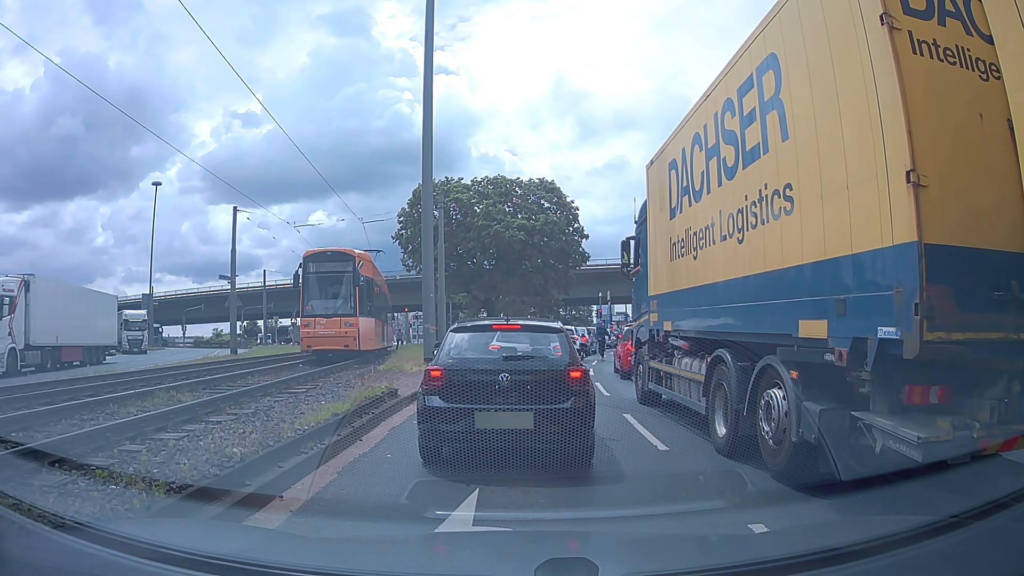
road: primary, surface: asphalt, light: Day
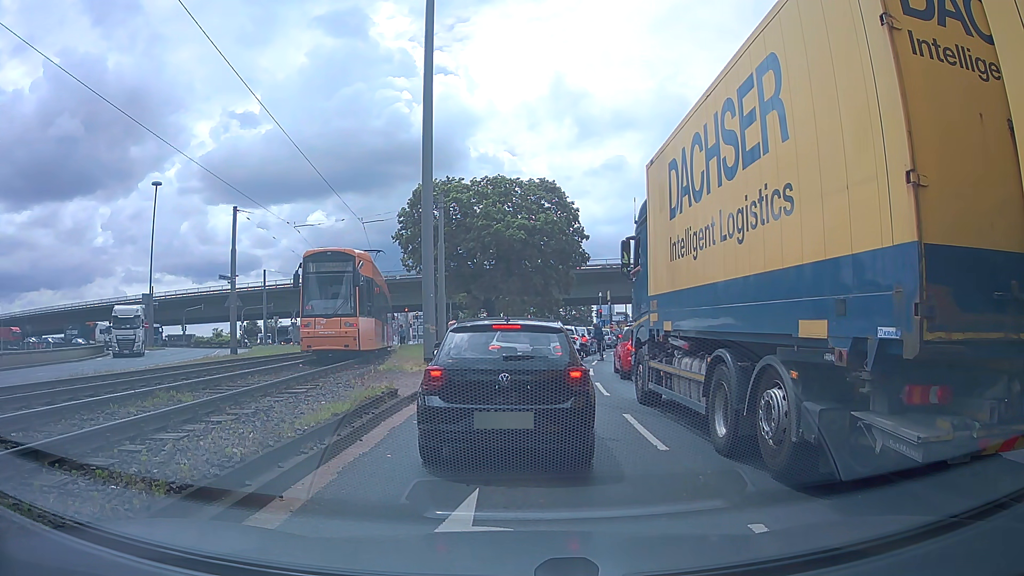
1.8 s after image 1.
(0.0, 0.0) m; 0°
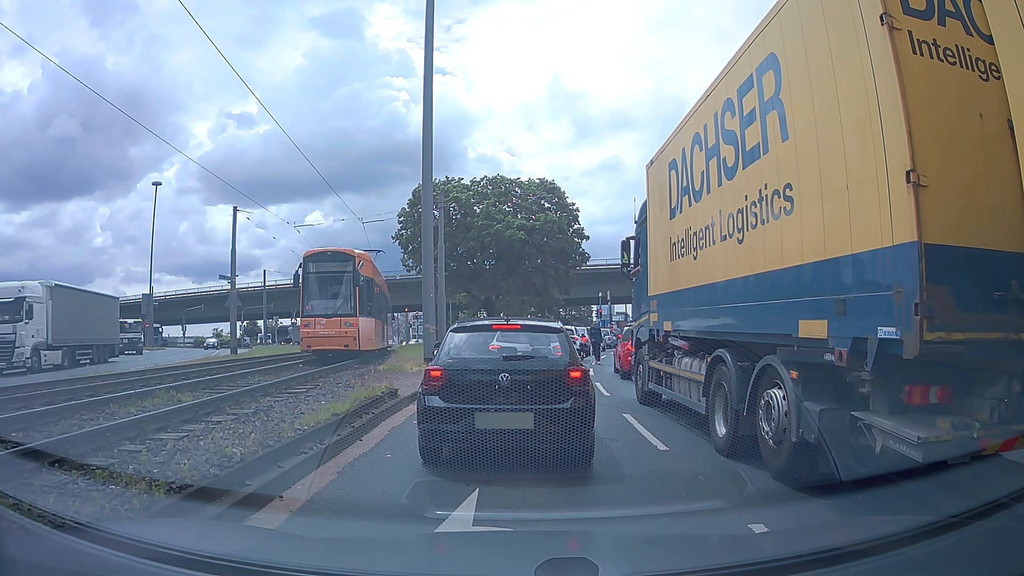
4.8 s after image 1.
(0.0, 0.0) m; 0°
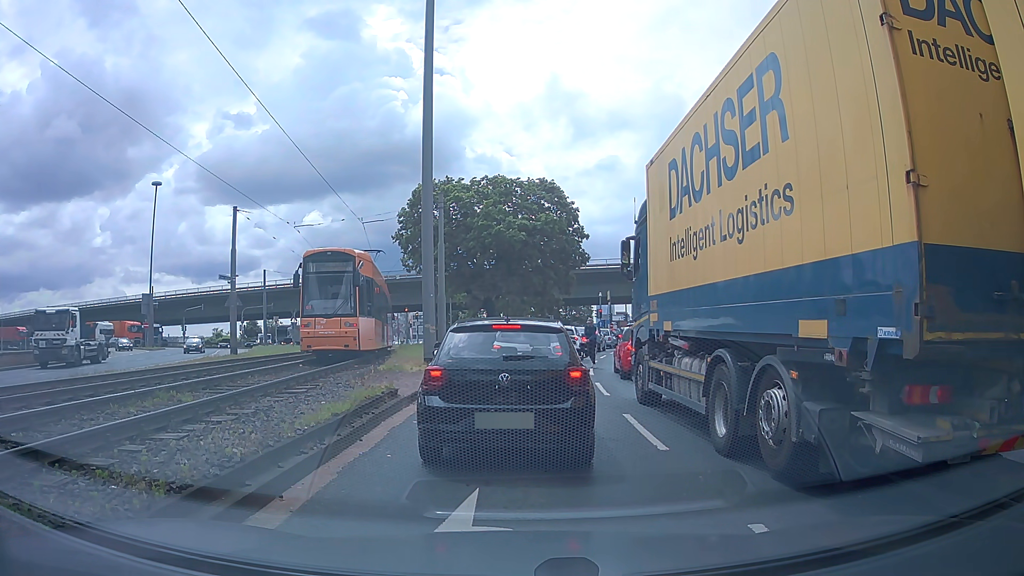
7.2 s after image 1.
(0.0, 0.0) m; 0°
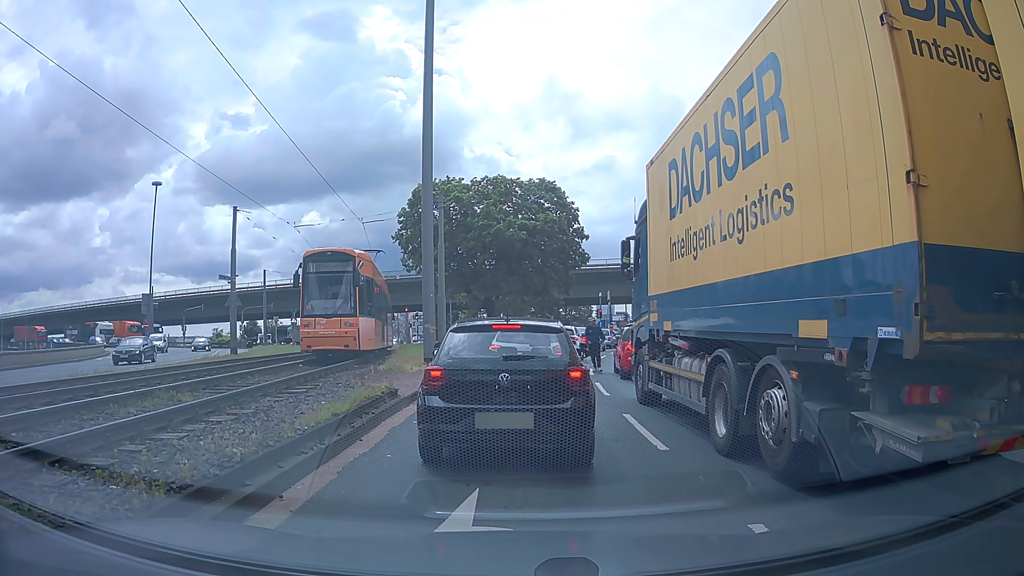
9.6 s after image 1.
(0.0, 0.0) m; 0°
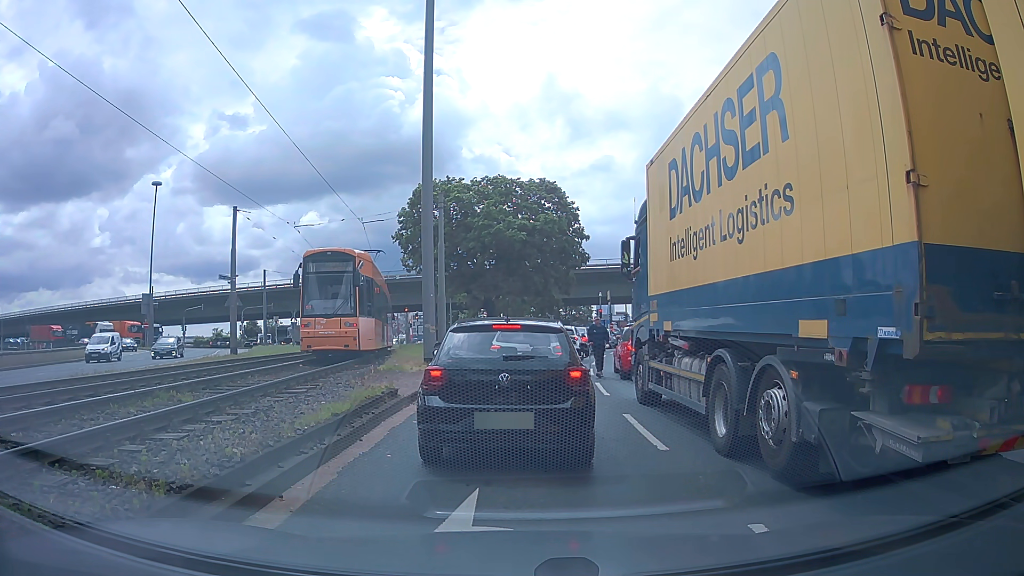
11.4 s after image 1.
(0.0, 0.0) m; 0°
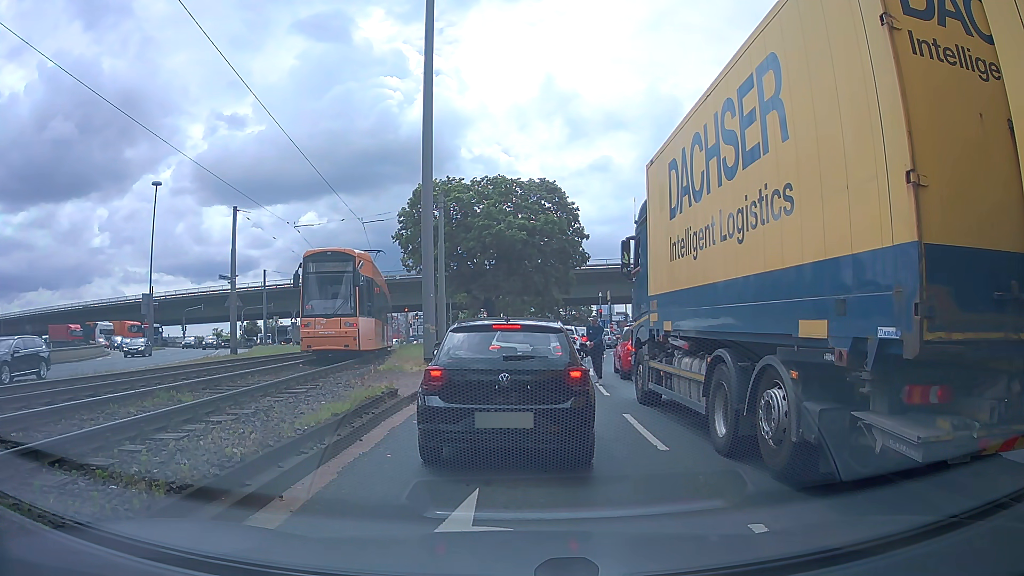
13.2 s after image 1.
(0.0, 0.0) m; 0°
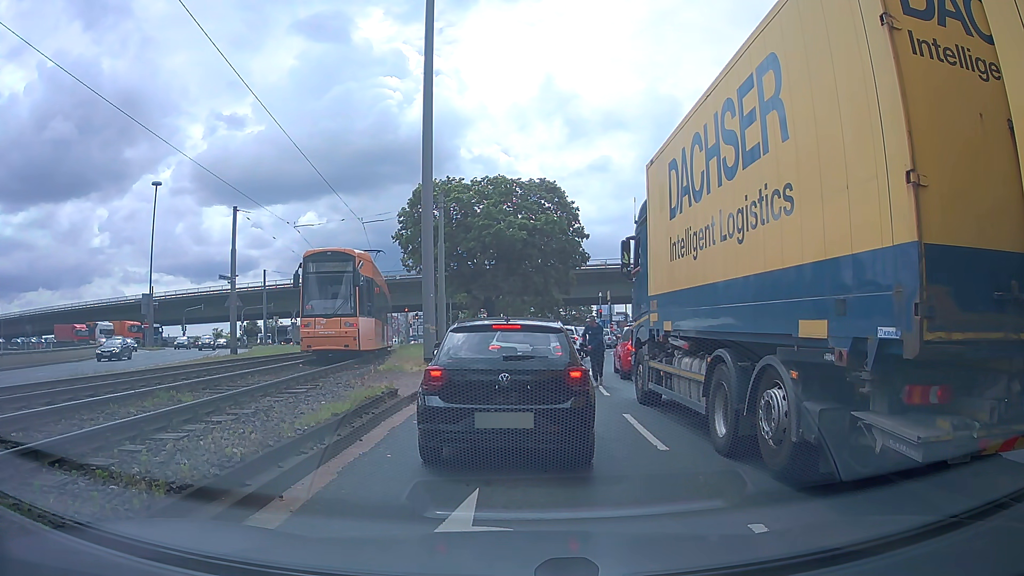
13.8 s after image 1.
(0.0, 0.0) m; 0°
